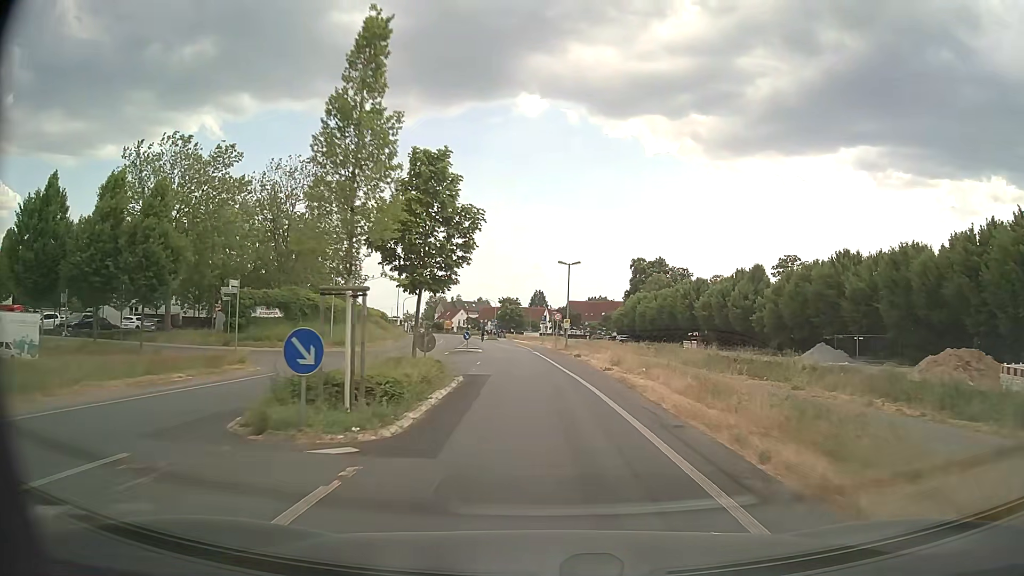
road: tertiary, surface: asphalt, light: Day
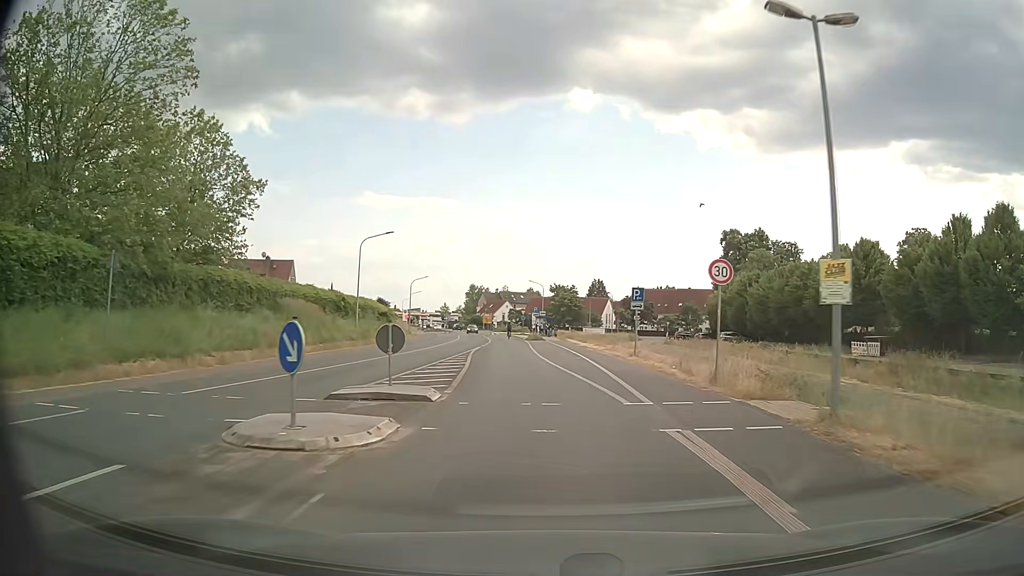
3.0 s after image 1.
(-1.3, +38.1) m; -4°
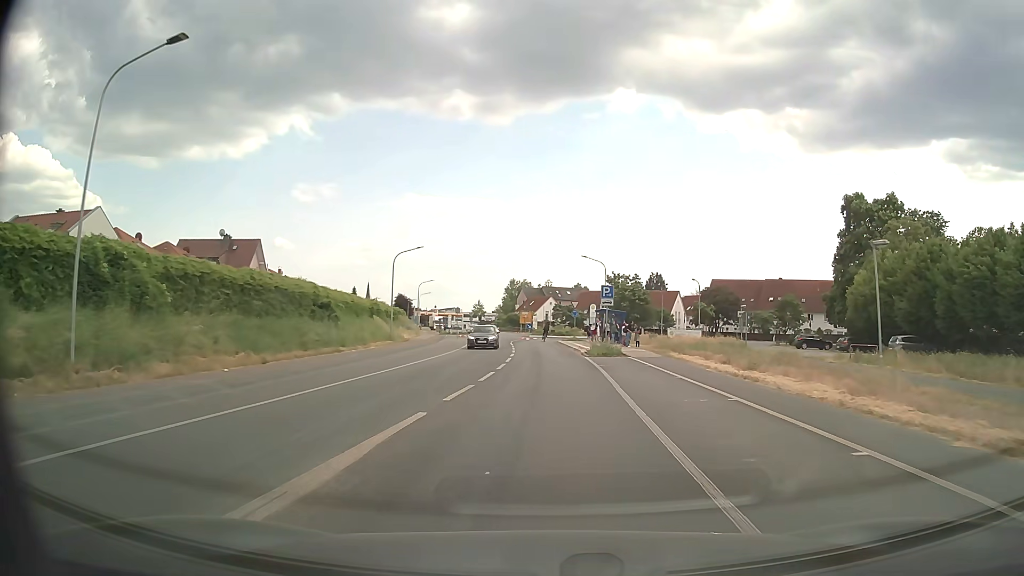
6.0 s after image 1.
(-1.6, +33.8) m; -4°
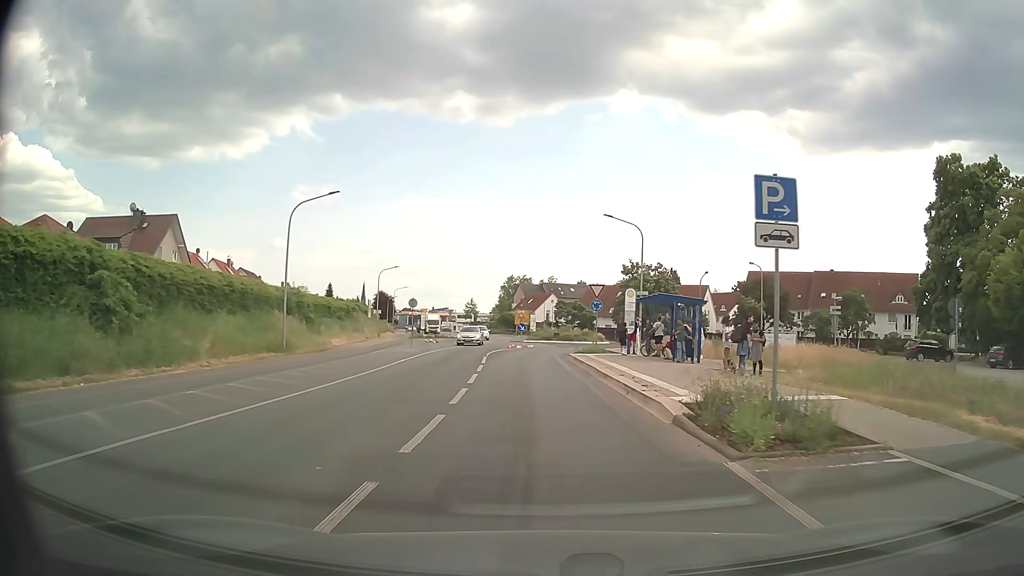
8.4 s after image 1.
(+0.1, +23.2) m; 0°
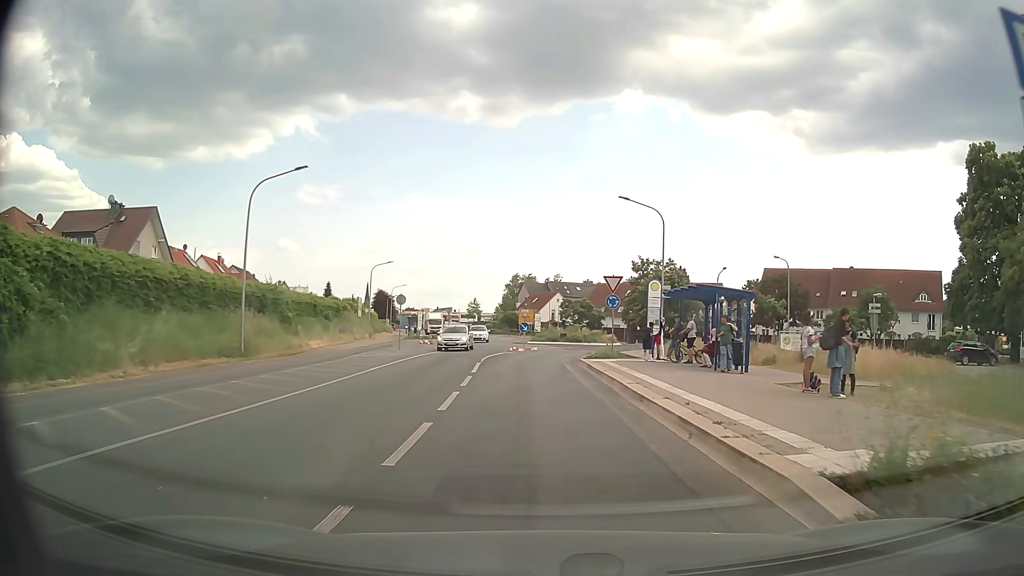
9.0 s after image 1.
(0.0, +5.3) m; 0°
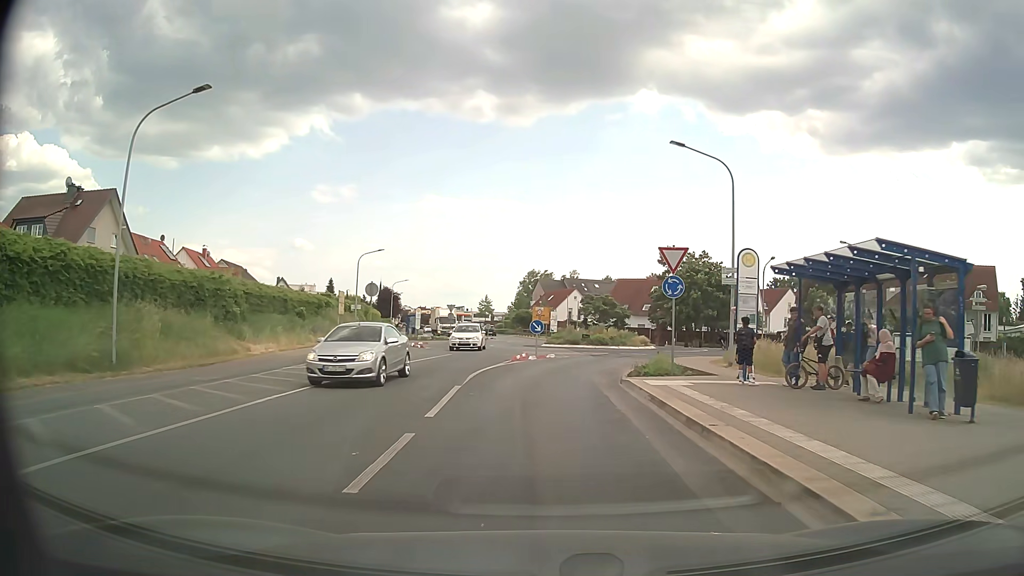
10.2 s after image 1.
(-0.1, +10.1) m; -1°
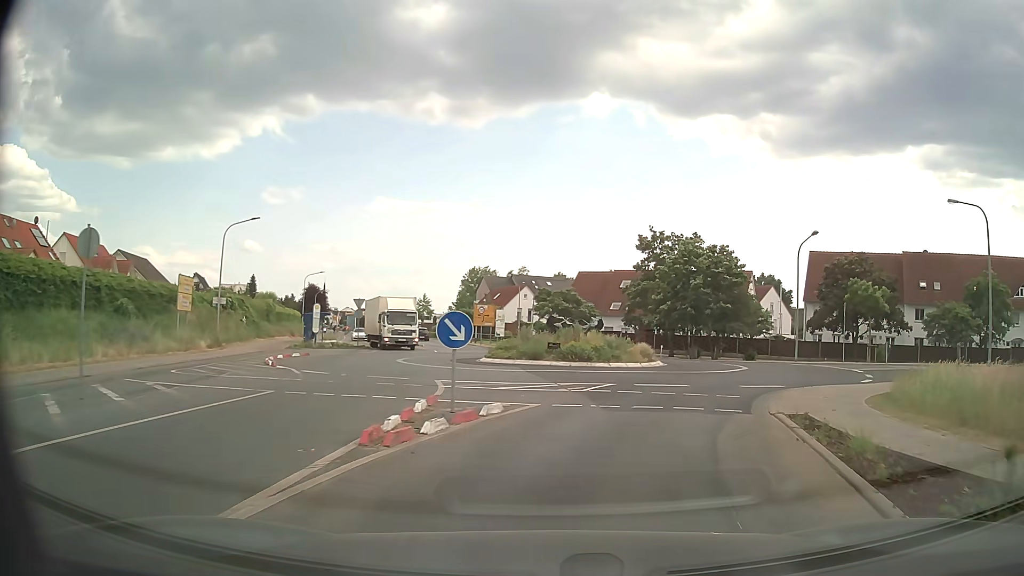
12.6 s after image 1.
(+0.2, +17.8) m; +4°
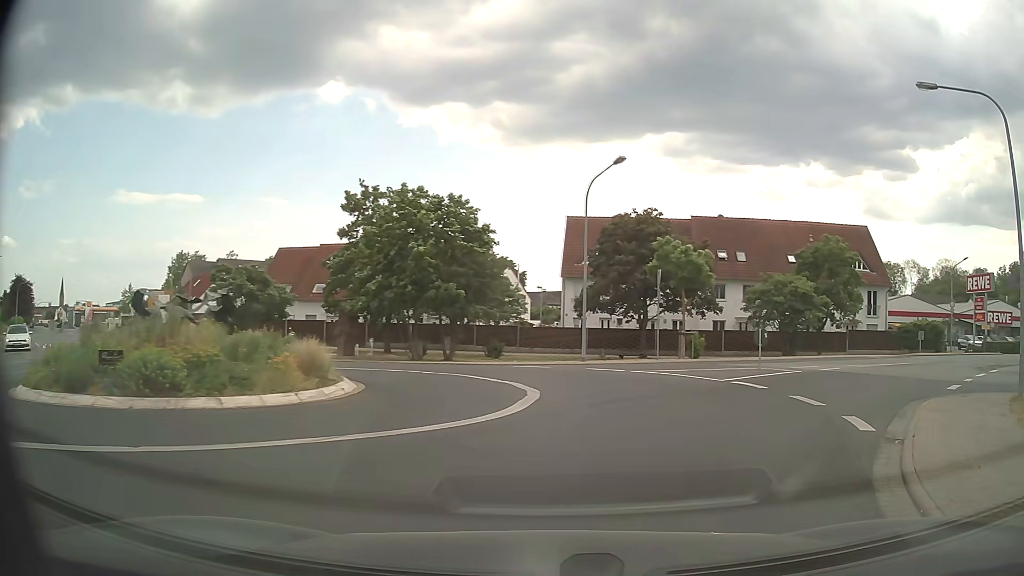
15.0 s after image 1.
(+2.8, +15.3) m; +24°
